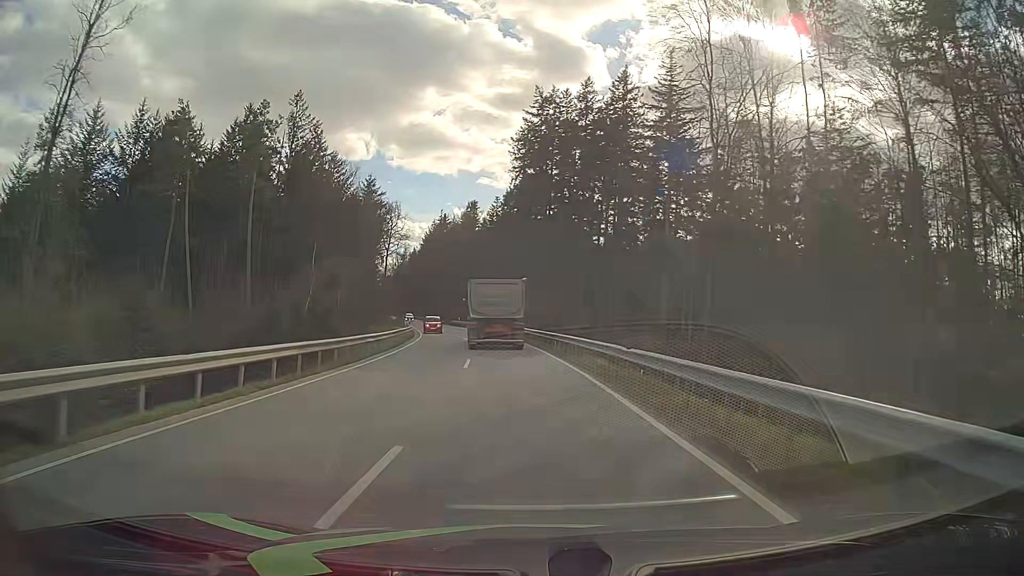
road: tertiary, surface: asphalt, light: Day
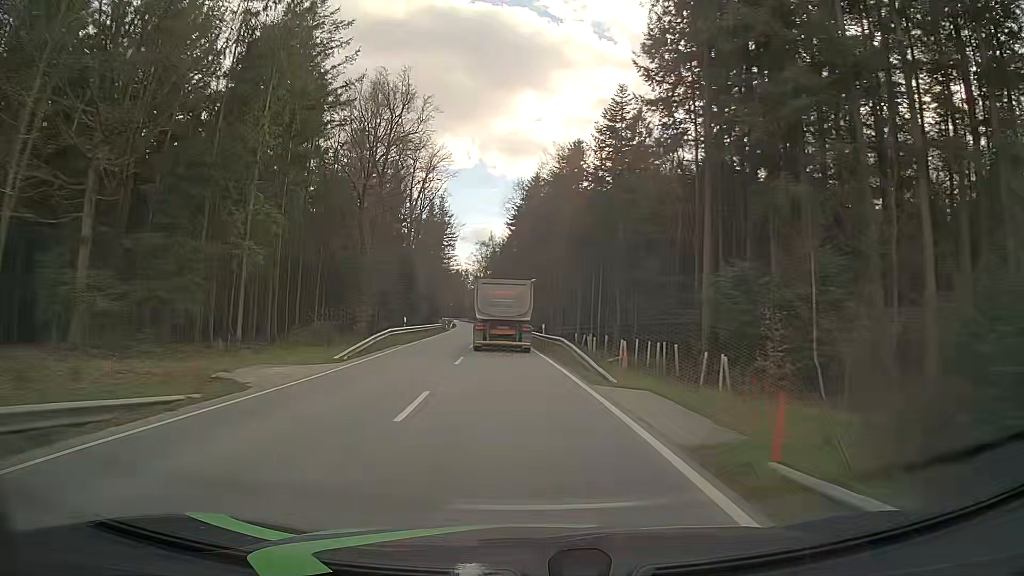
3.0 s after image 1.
(-4.6, +58.3) m; -9°
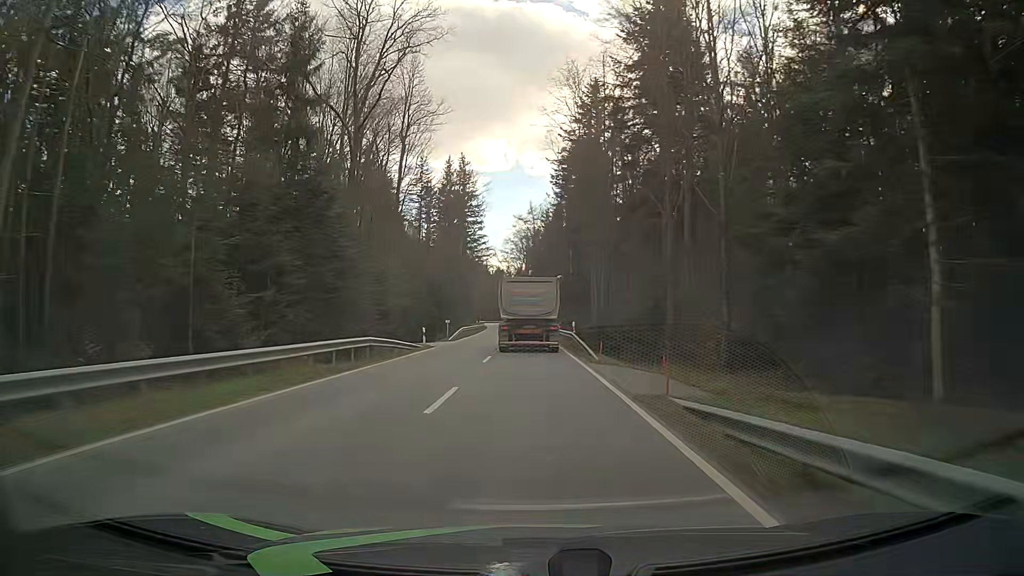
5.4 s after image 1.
(-2.2, +47.4) m; -4°
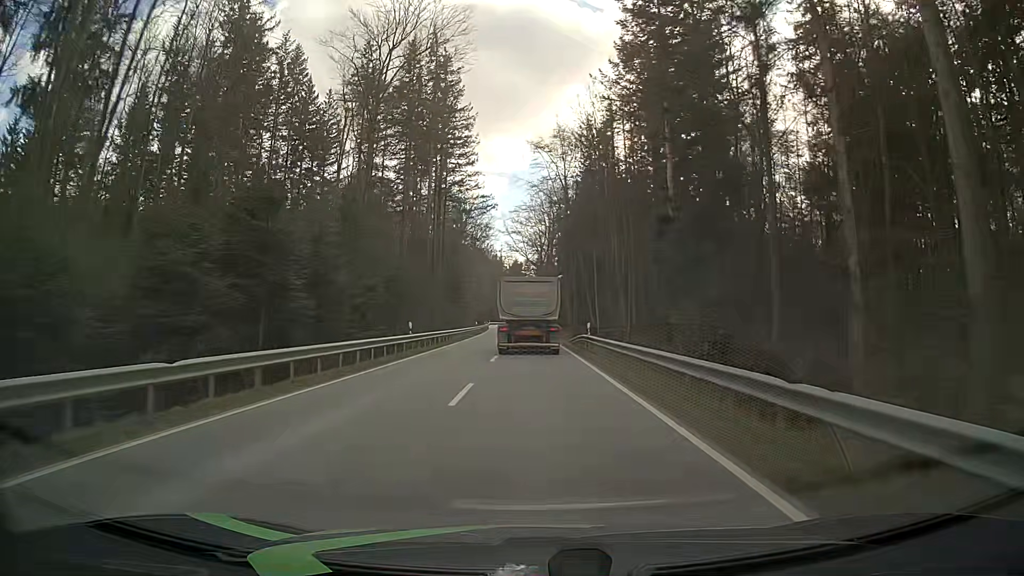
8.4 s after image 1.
(-1.4, +58.9) m; -2°
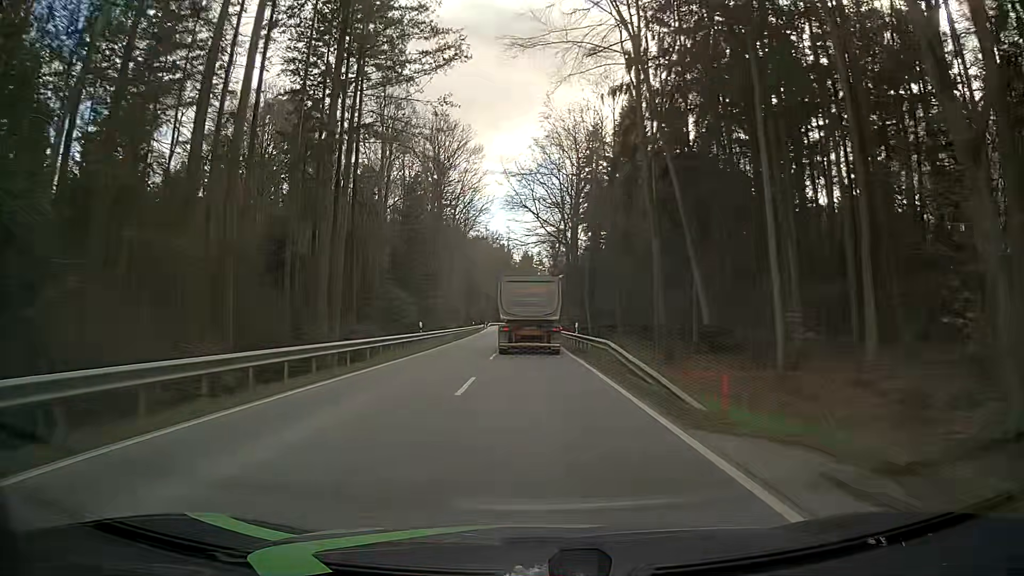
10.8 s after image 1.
(-0.5, +46.4) m; -1°
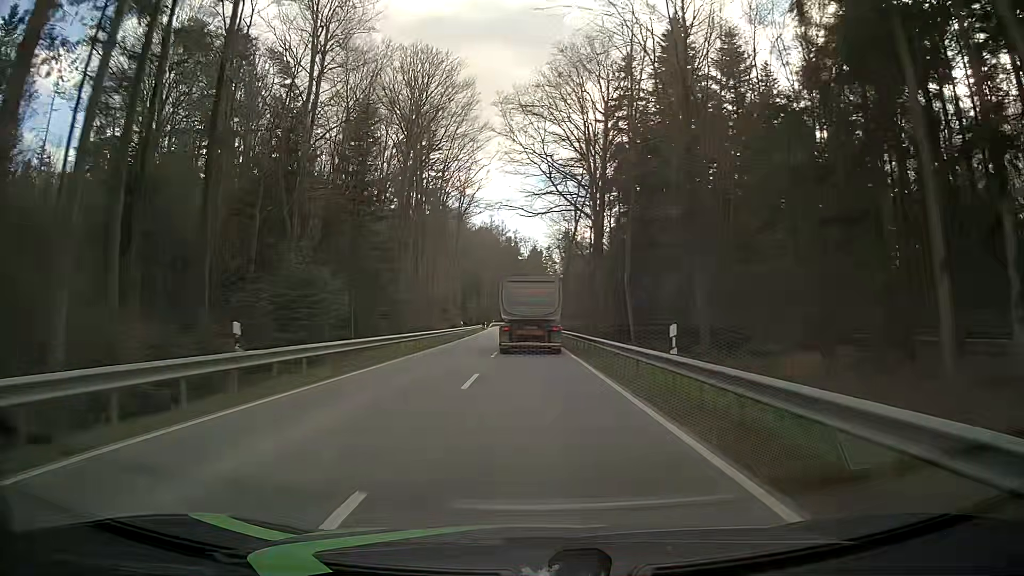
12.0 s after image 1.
(-0.2, +23.0) m; -1°
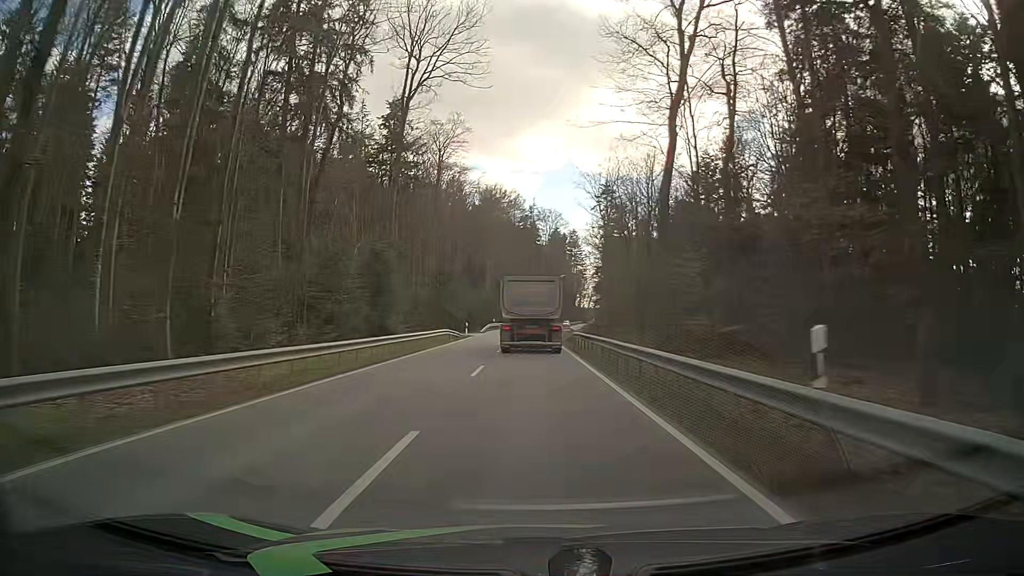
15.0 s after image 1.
(-1.1, +57.1) m; -1°
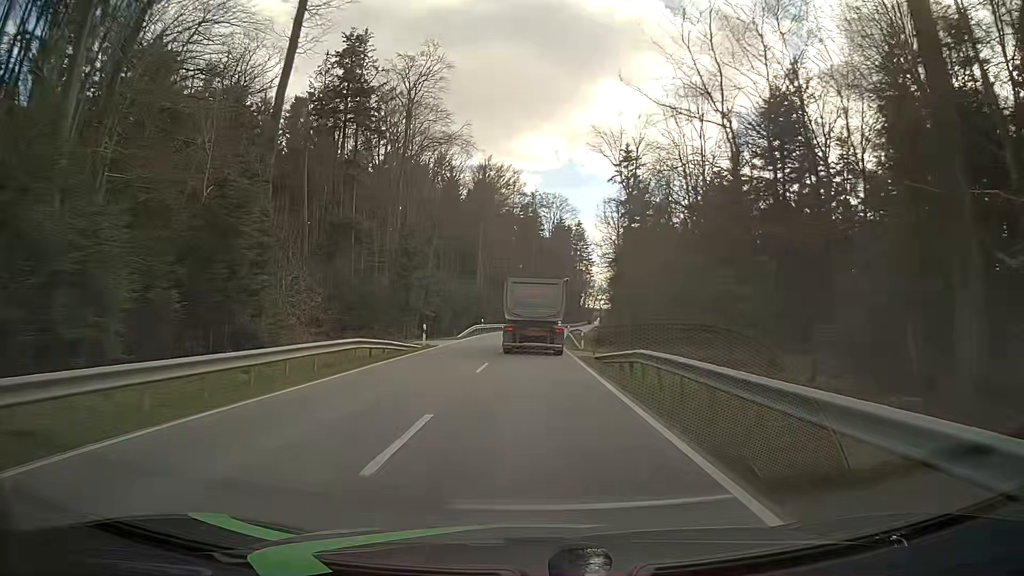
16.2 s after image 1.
(-0.1, +22.5) m; -1°
(0, +10) (0, +20) (0, +30) (0, +40) (+1, +50) (+1, +60) (+2, +70) (+2, +80) (+3, +90) (+5, +100) m
